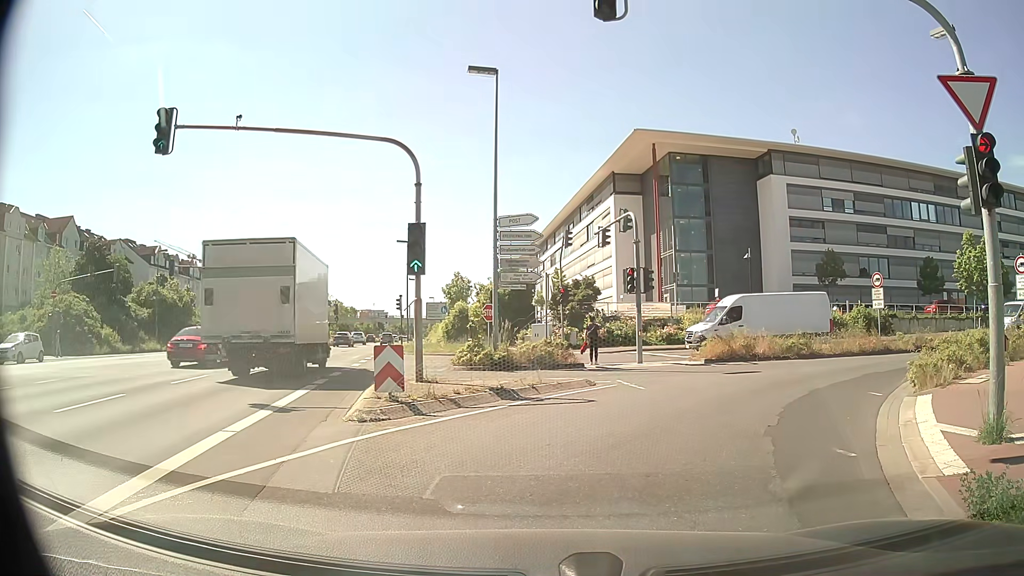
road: residential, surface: asphalt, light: Day
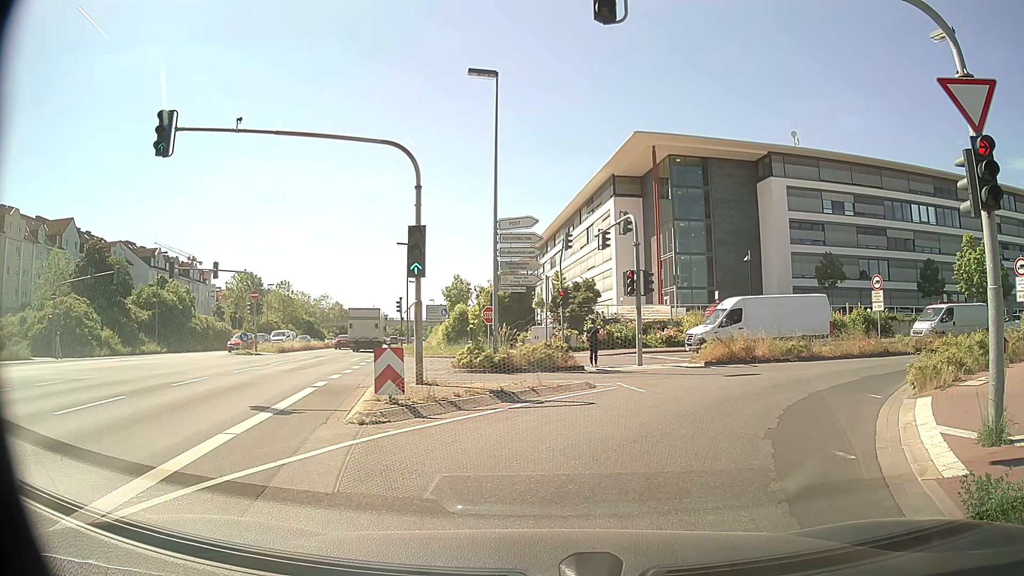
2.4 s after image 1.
(0.0, +0.1) m; 0°
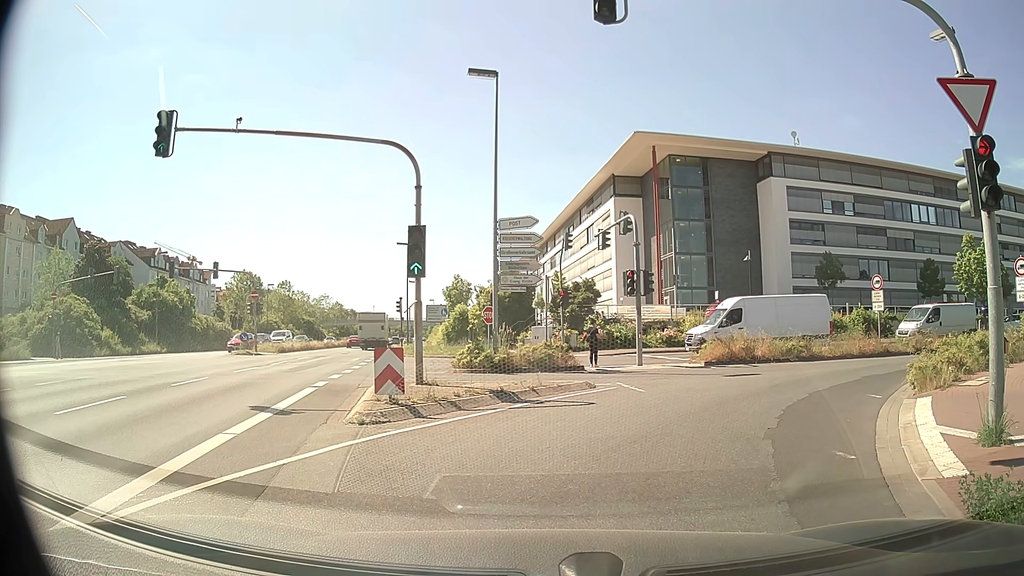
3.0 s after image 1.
(0.0, 0.0) m; 0°
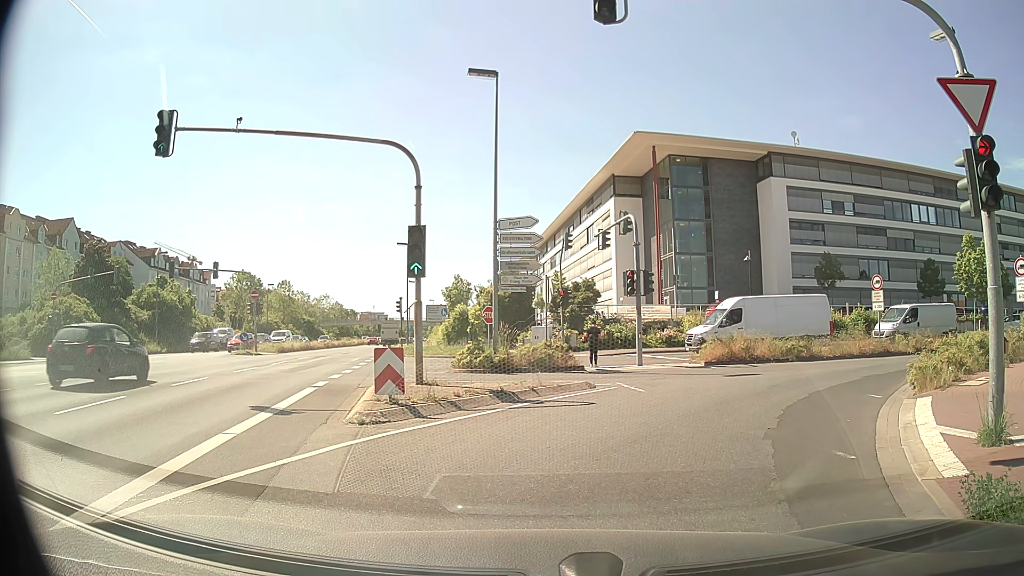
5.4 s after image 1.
(0.0, 0.0) m; 0°
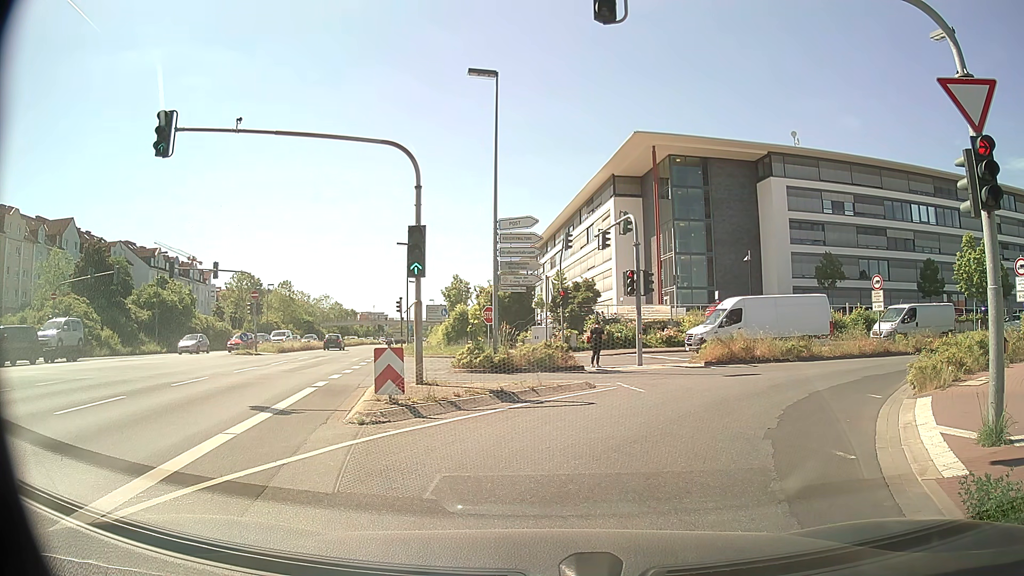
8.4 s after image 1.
(0.0, 0.0) m; 0°
(+2, +10) (+7, +18) (+16, +23) (+25, +26) (+35, +28) (+45, +29) (+55, +30) (+65, +31) (+75, +32) (+85, +33) m
